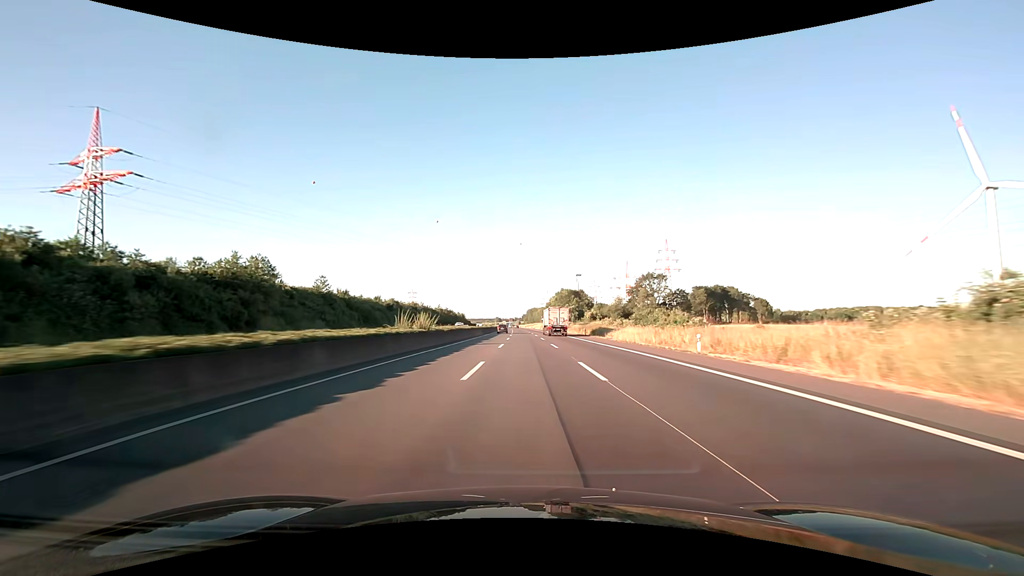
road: motorway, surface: asphalt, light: Day
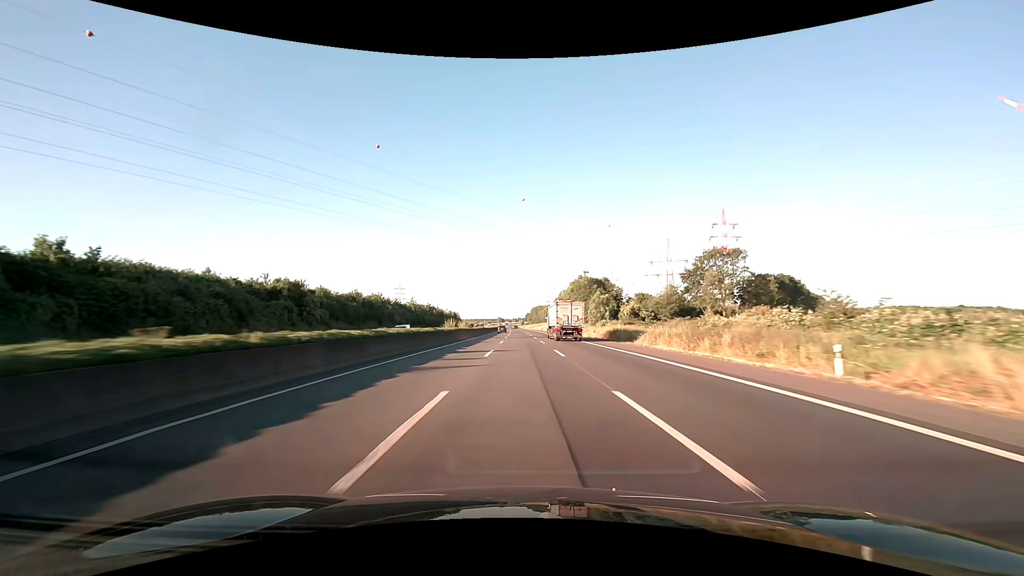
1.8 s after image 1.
(-0.2, +62.0) m; 0°
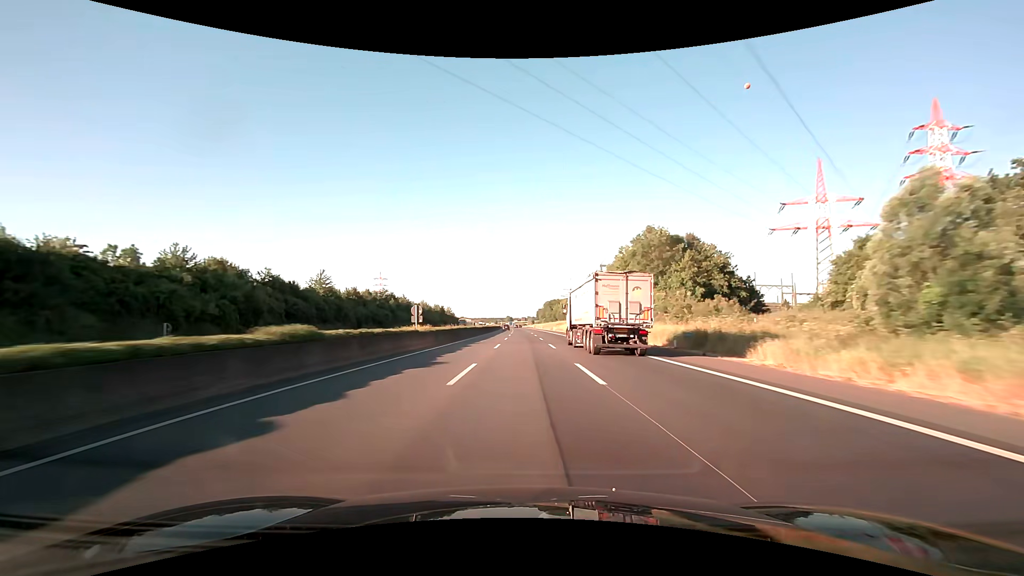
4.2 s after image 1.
(-0.7, +82.6) m; -1°
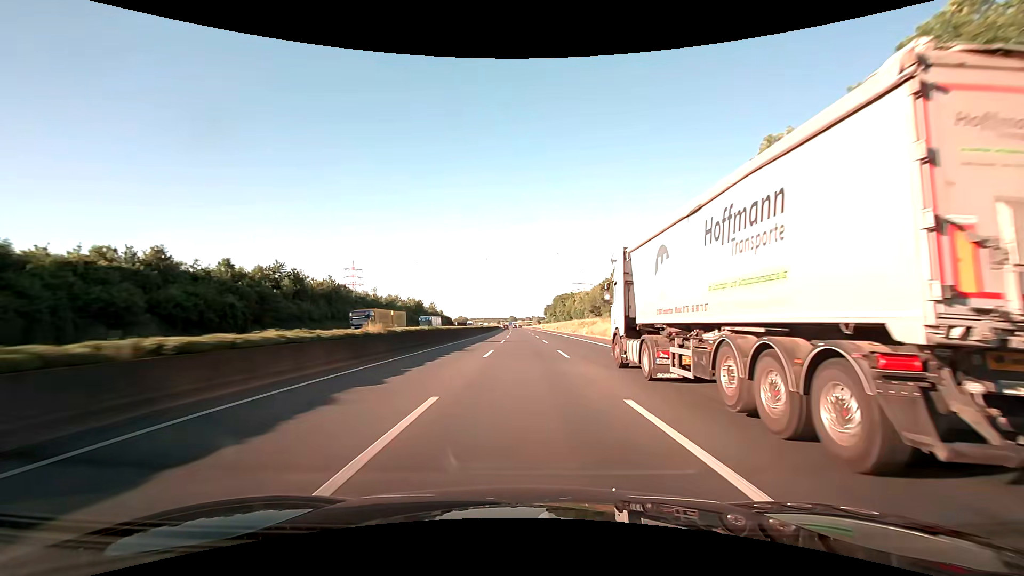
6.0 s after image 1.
(-0.3, +61.9) m; 0°
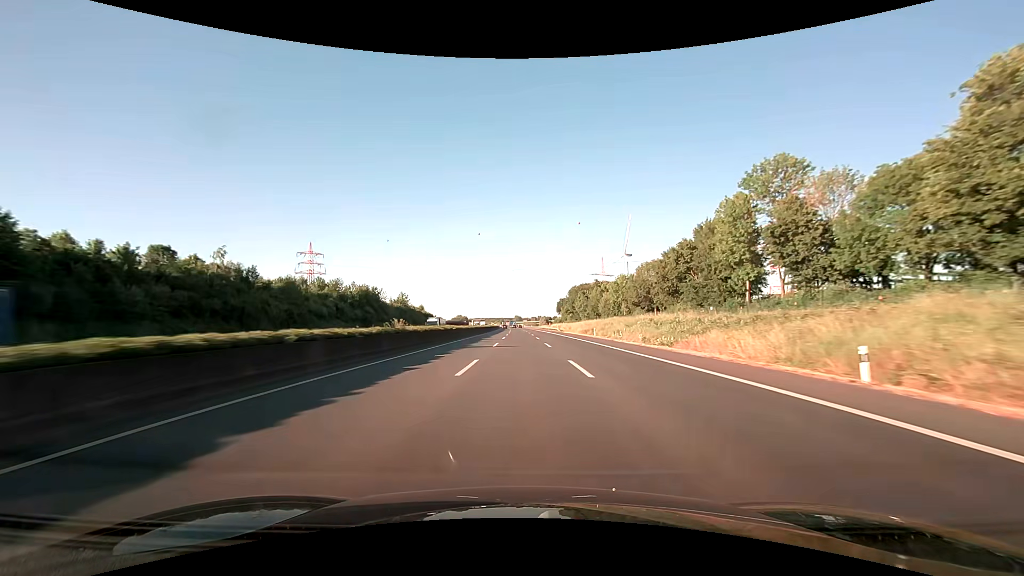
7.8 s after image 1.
(-0.3, +61.9) m; 0°
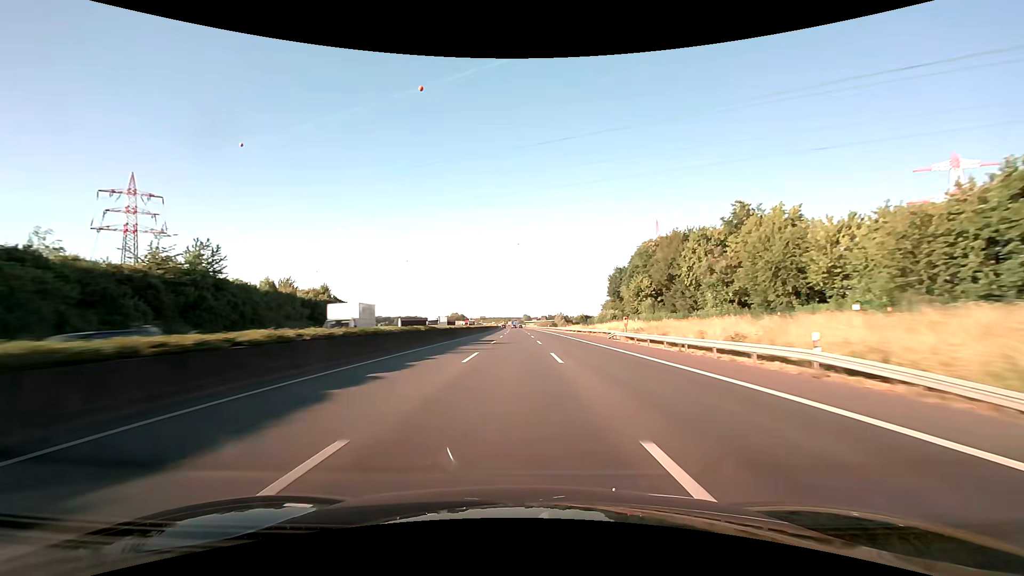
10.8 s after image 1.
(-1.2, +103.1) m; -1°
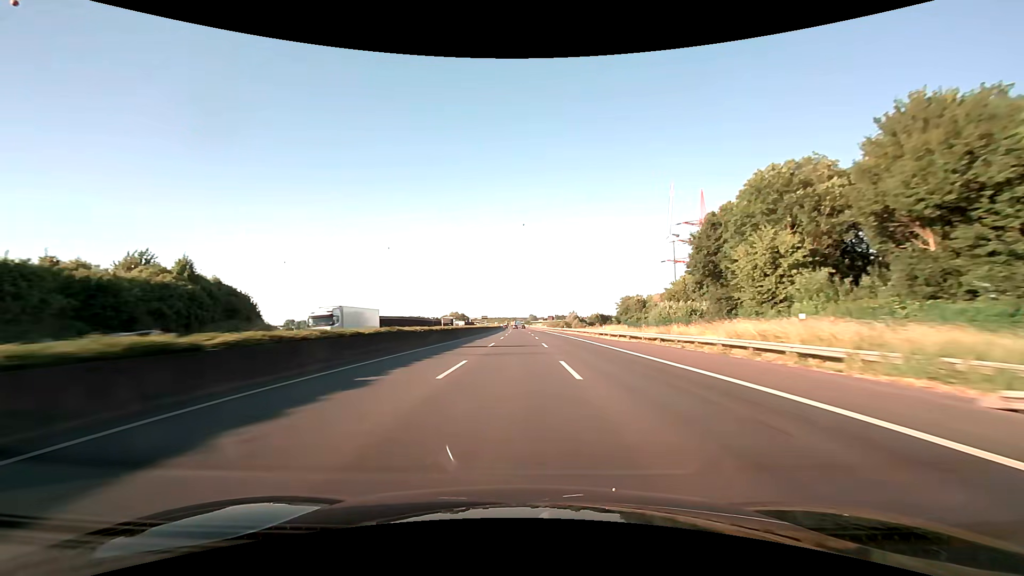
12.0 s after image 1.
(-0.2, +41.3) m; -1°
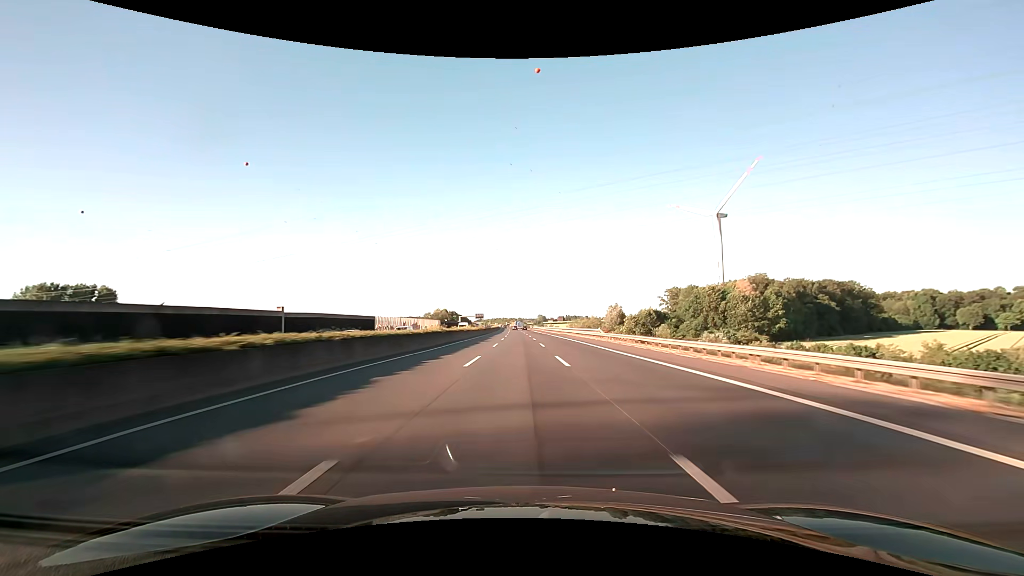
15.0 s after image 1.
(-0.9, +103.0) m; -1°
(0, +10) (0, +20) (0, +30) (0, +40) (0, +50) (0, +60) (0, +70) (-1, +80) (-1, +90) (-1, +100) m
